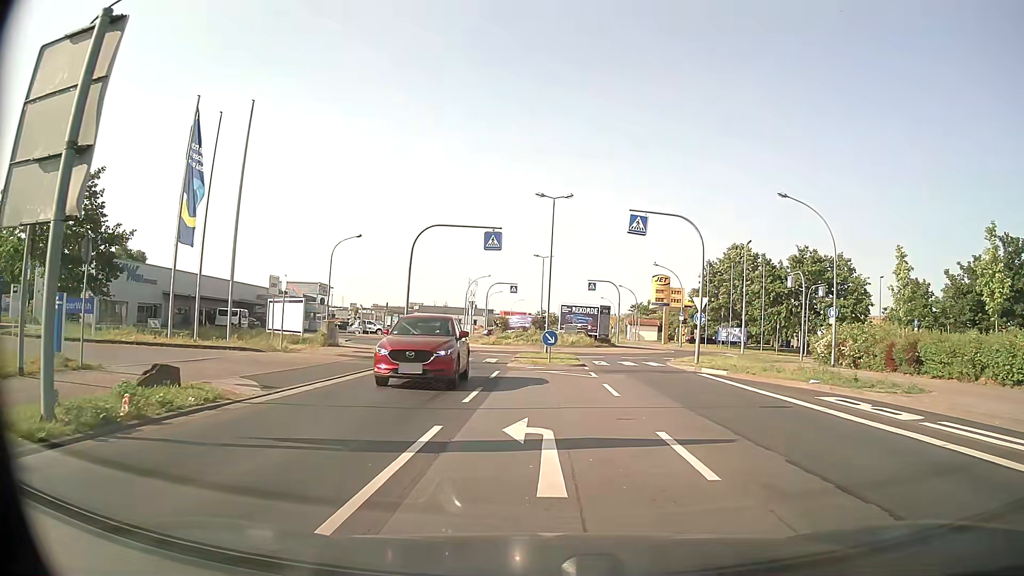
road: tertiary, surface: asphalt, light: Day
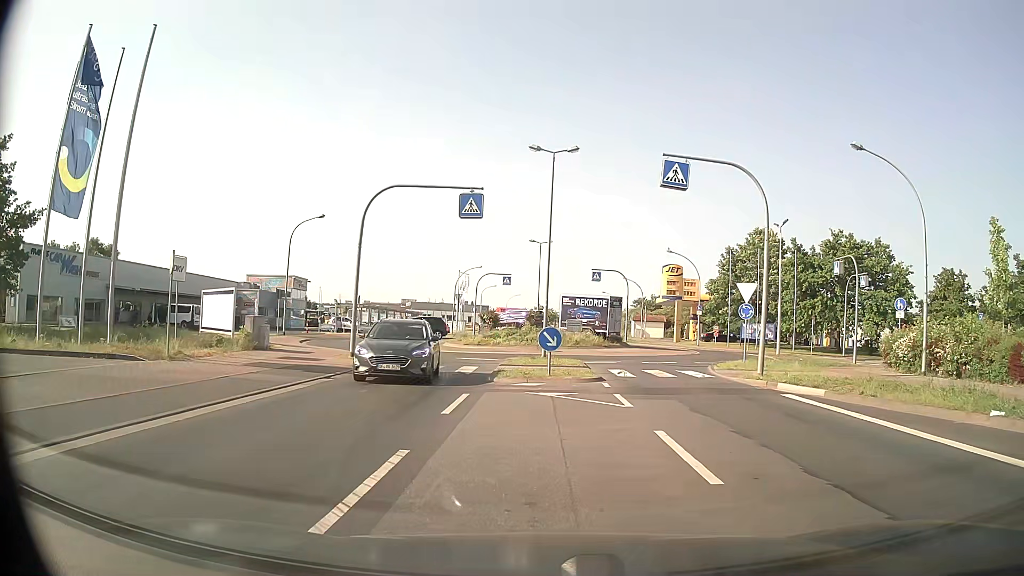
(0.0, +8.0) m; +1°
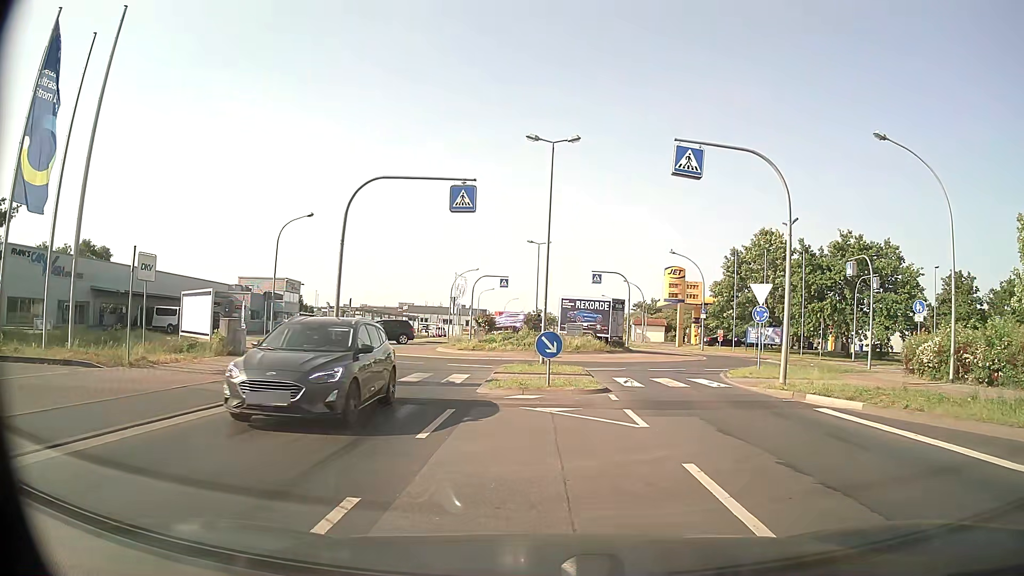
(0.0, +1.9) m; -1°
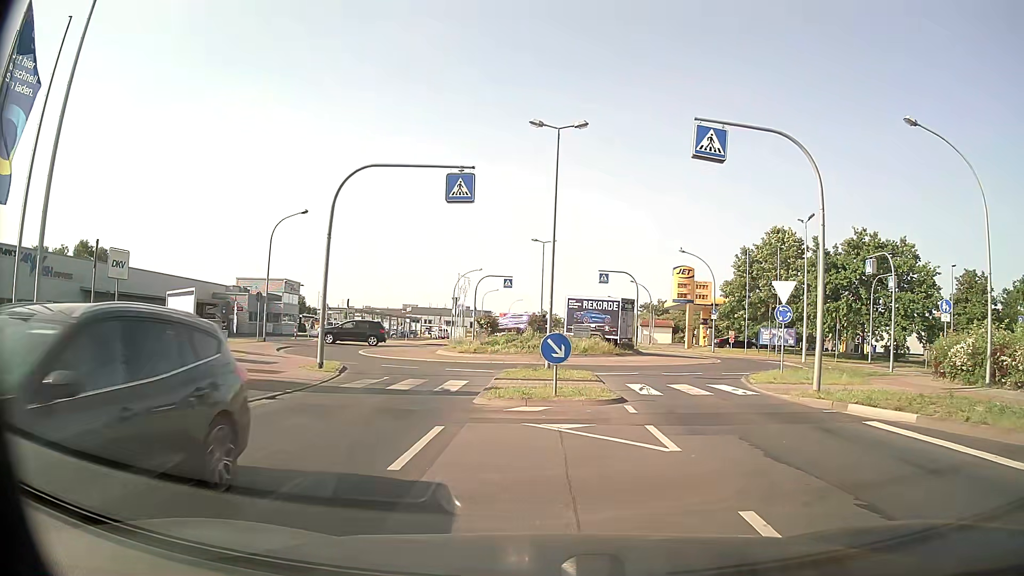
(0.0, +1.9) m; 0°
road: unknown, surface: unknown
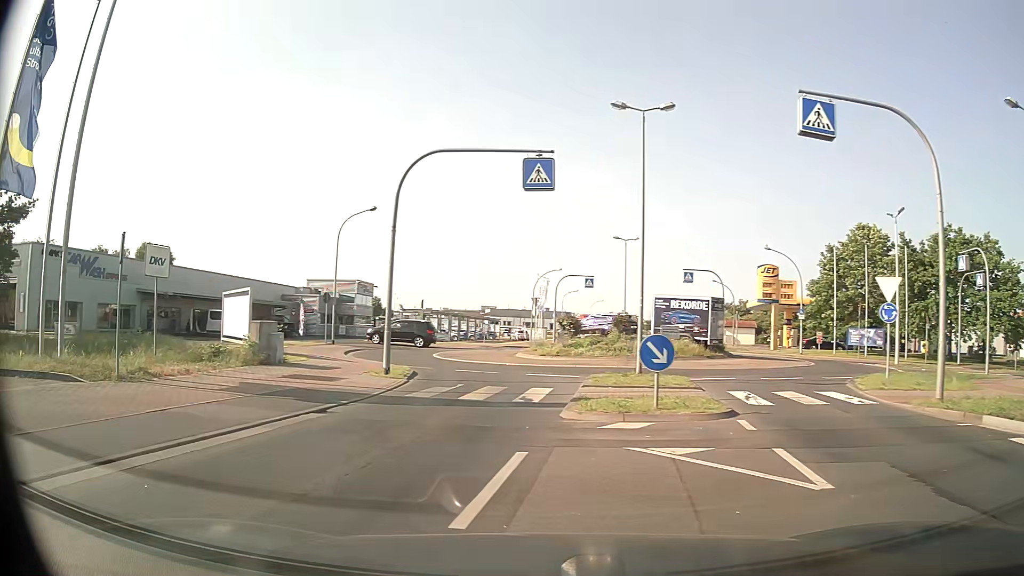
(-0.1, +1.9) m; -7°
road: service
